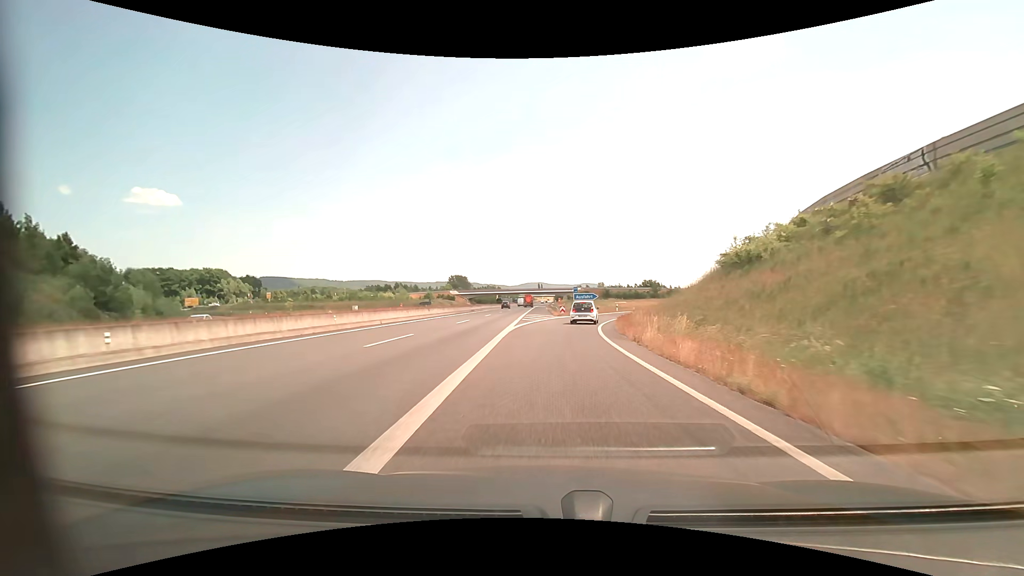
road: motorway_link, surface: asphalt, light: Day
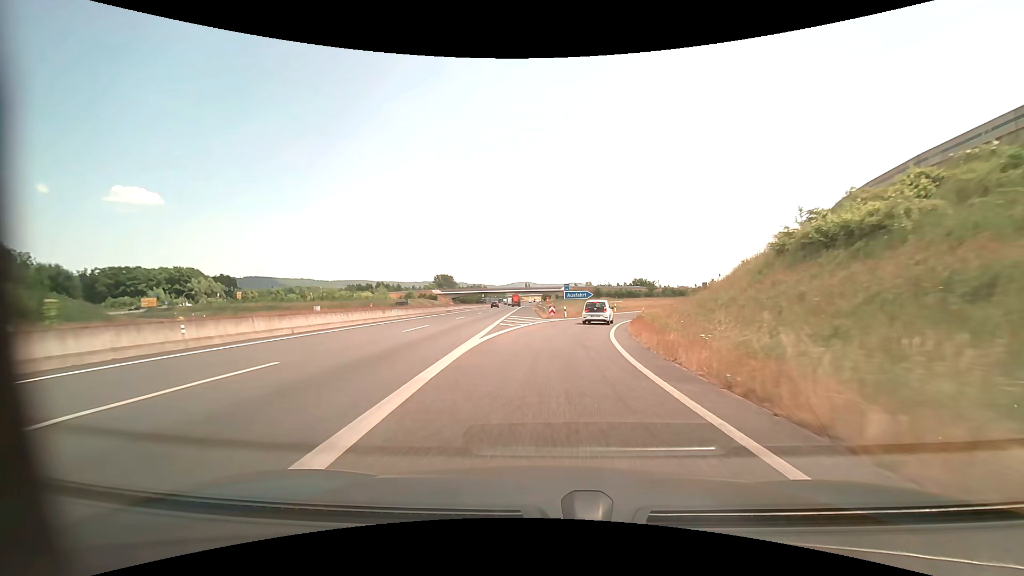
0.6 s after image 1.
(+0.1, +10.0) m; +1°
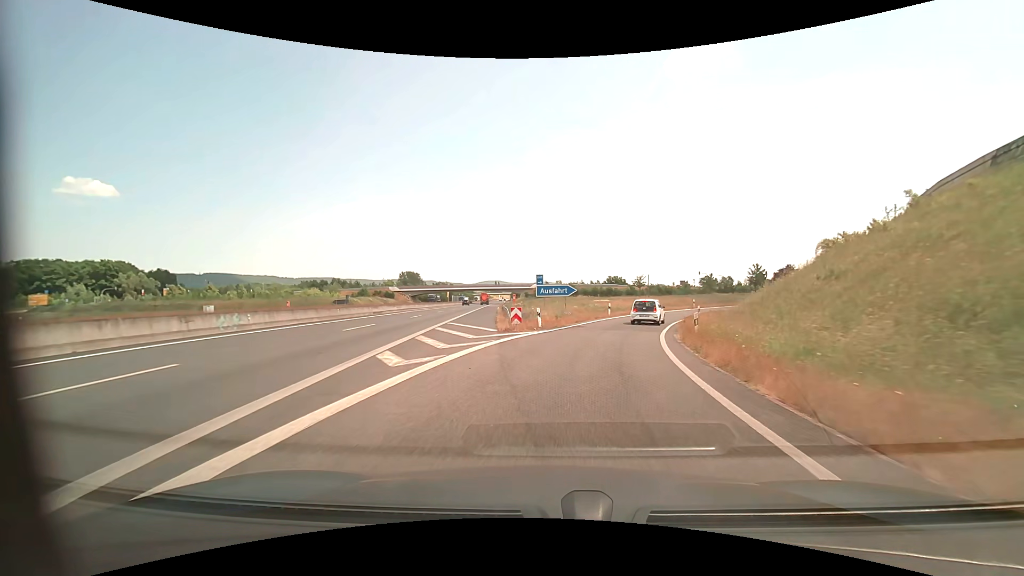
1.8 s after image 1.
(+0.4, +18.1) m; +3°
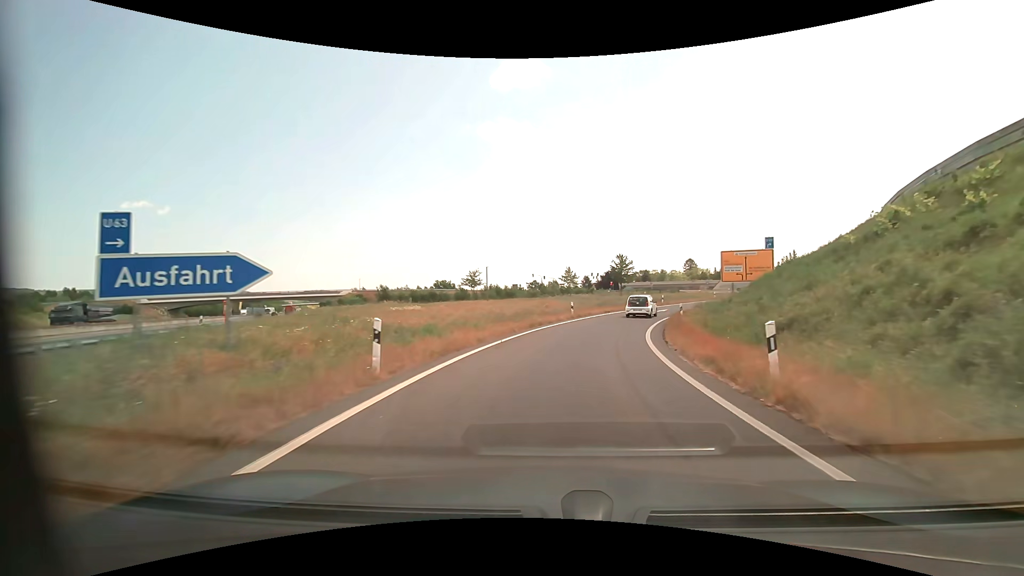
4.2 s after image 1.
(+4.4, +30.0) m; +19°
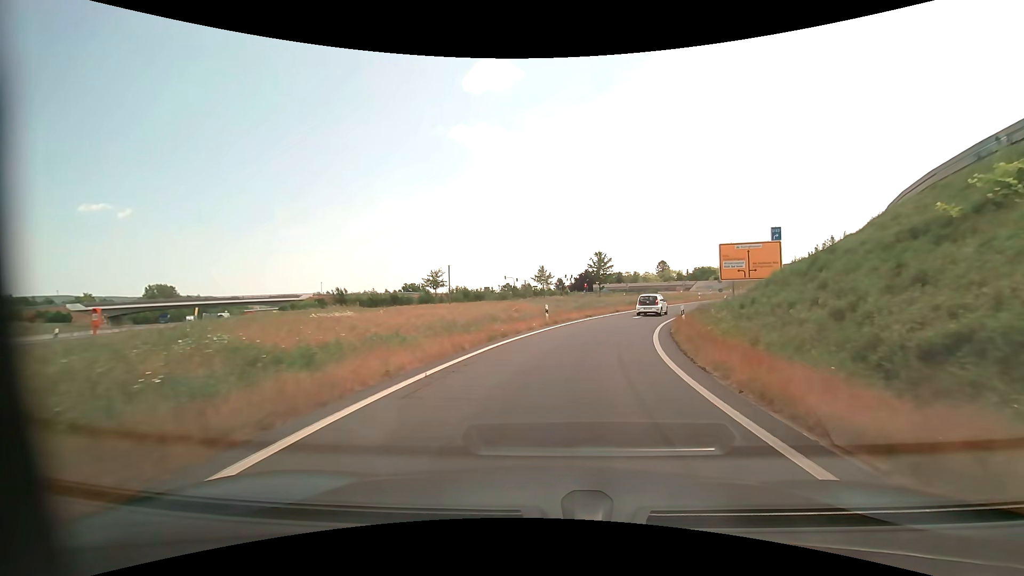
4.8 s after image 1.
(+0.2, +6.6) m; +3°
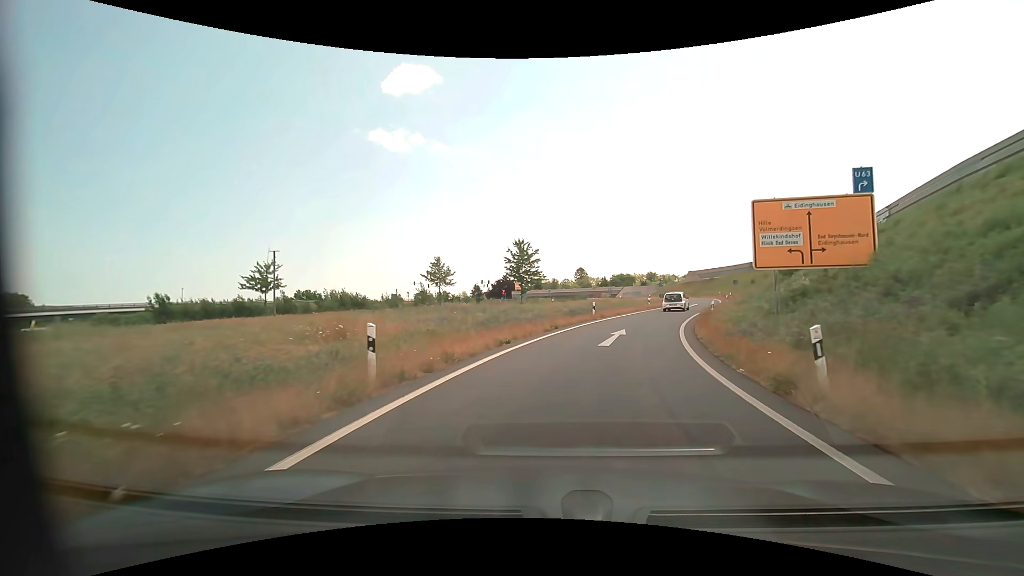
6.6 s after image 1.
(+1.3, +18.0) m; +9°
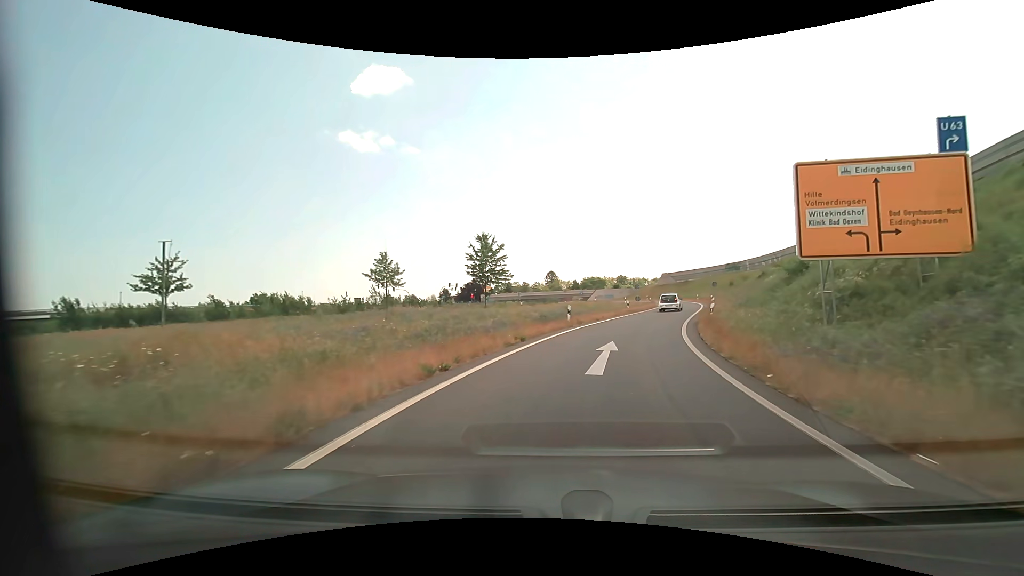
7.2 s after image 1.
(+0.1, +5.6) m; +3°
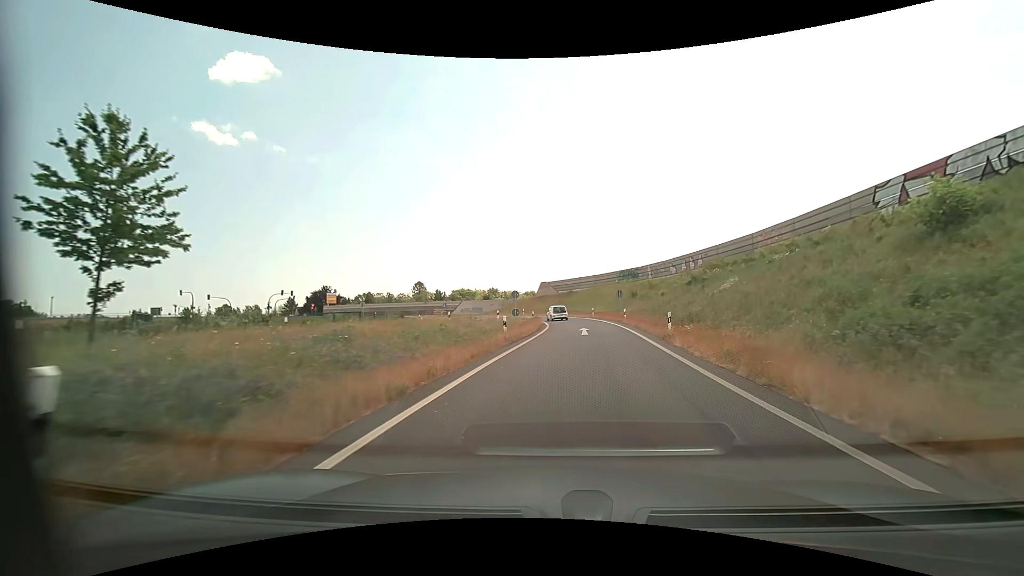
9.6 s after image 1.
(+3.0, +23.3) m; +14°
(0, +10) (+2, +20) (+3, +30) (+3, +40) (+3, +50) (+2, +60) (-1, +69) (-5, +78) (-11, +86) (-19, +93) m
